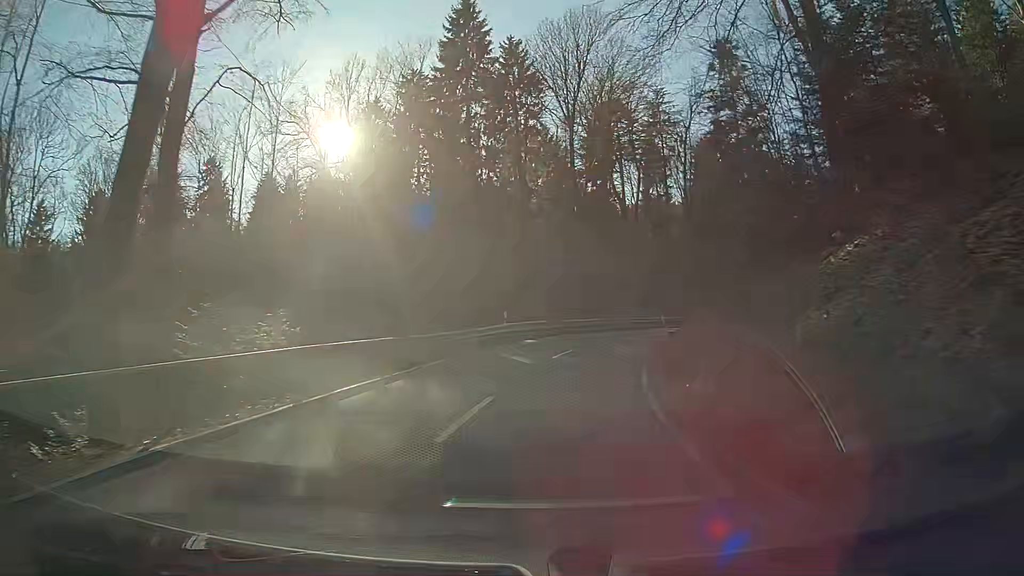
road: secondary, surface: asphalt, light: Day
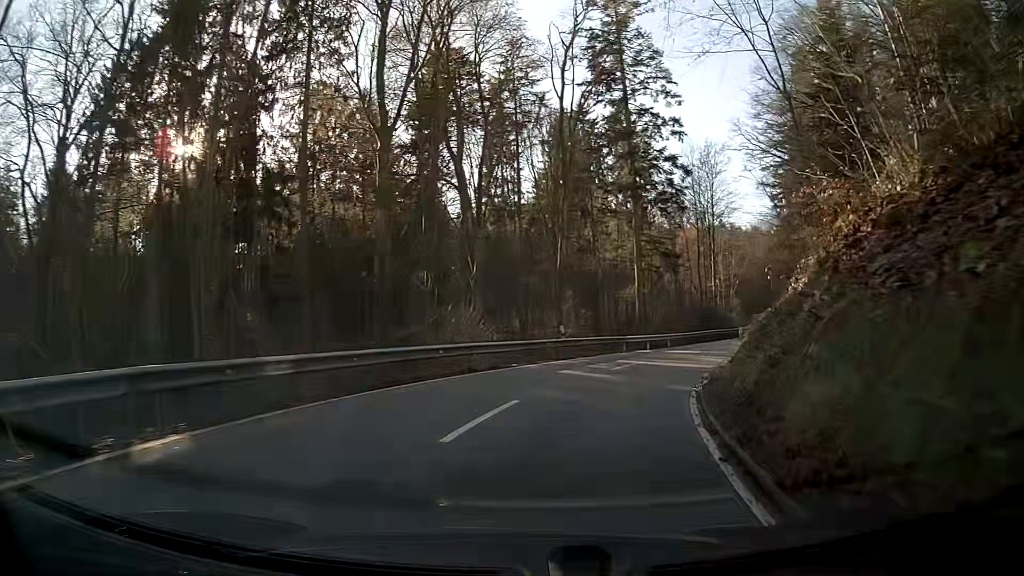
(+2.6, +23.6) m; +15°
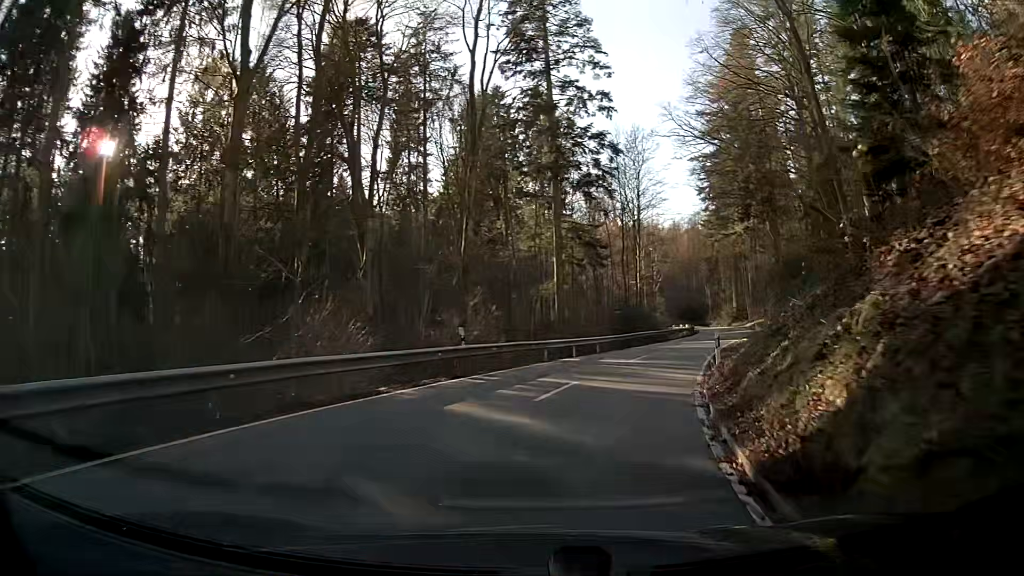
(+0.5, +7.5) m; +7°
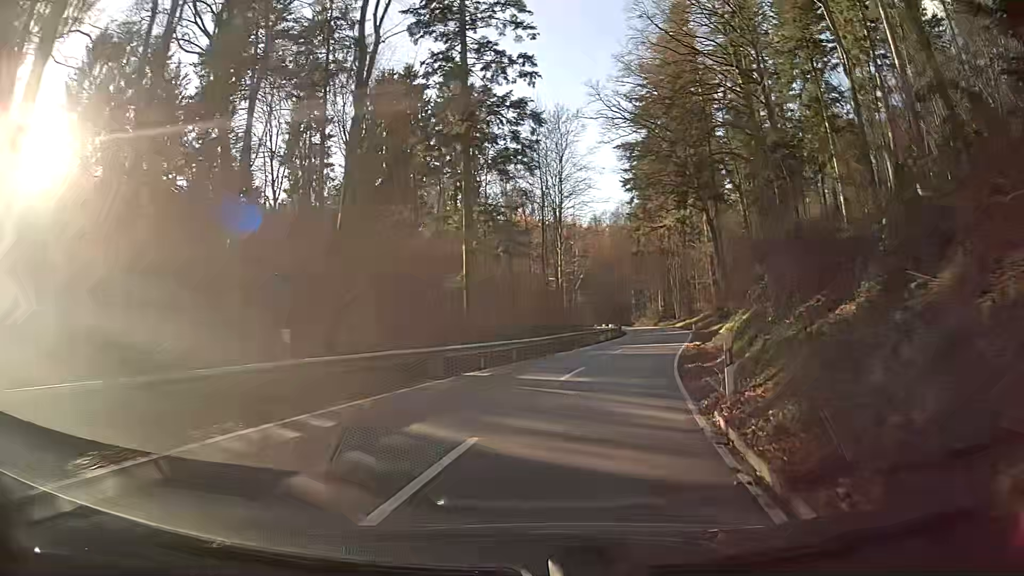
(+0.5, +7.6) m; +7°
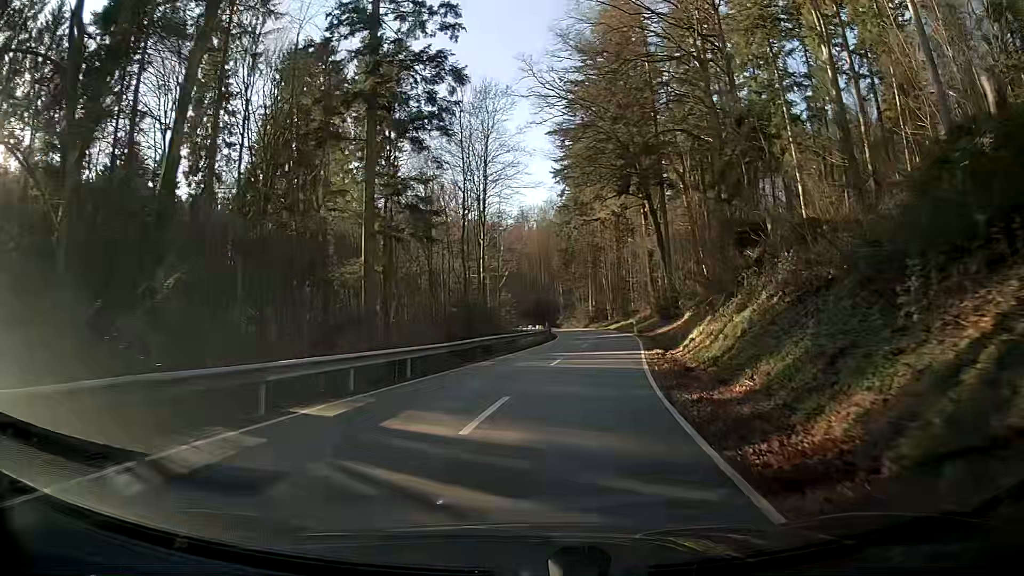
(+0.4, +8.0) m; +5°
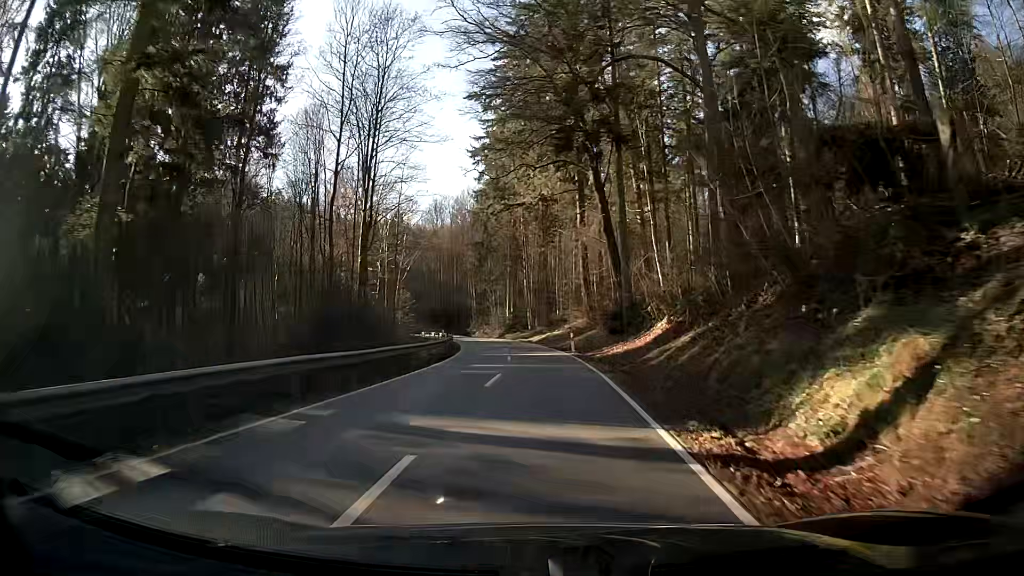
(+1.1, +17.2) m; +6°
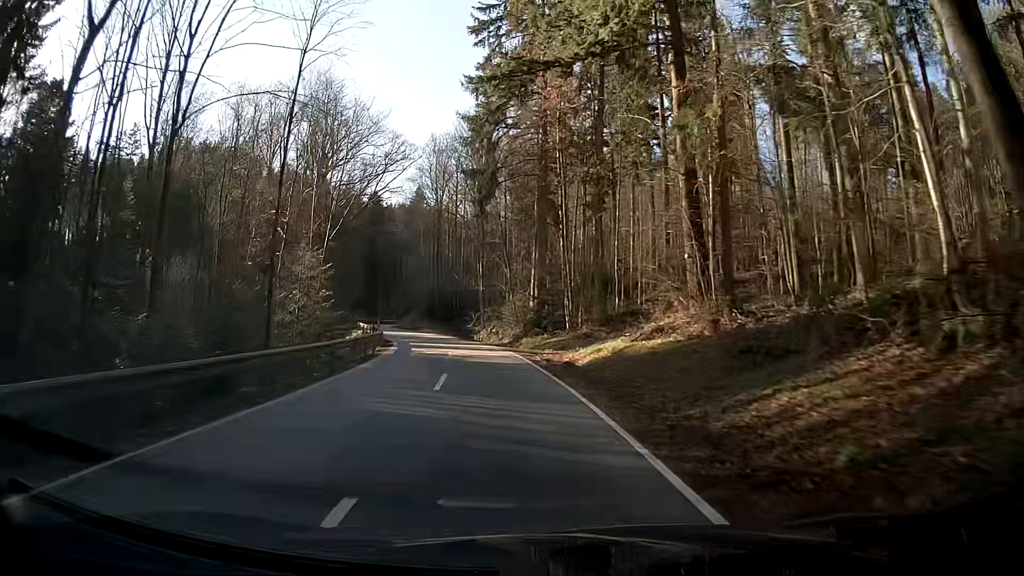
(-0.7, +38.4) m; -4°
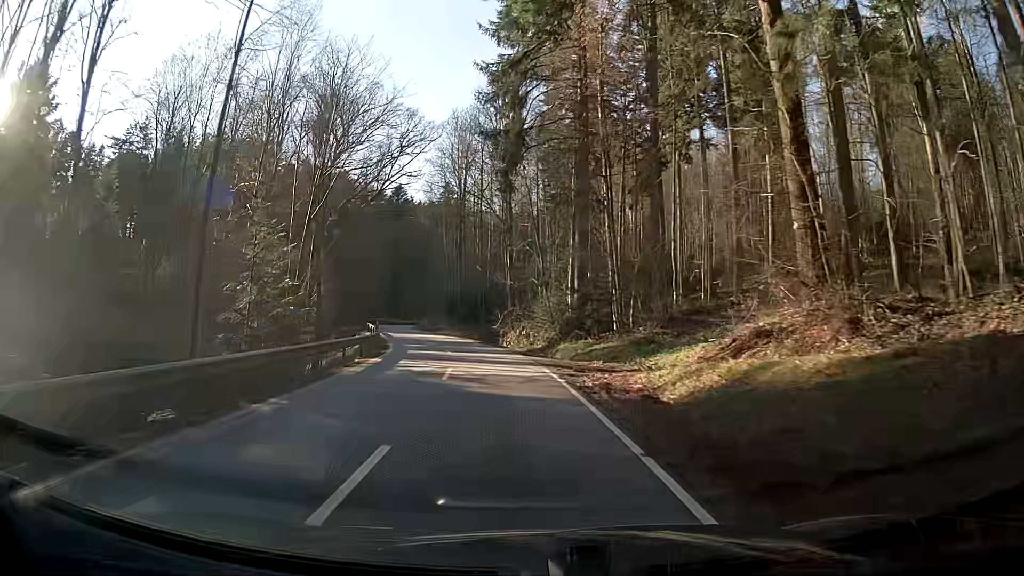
(-0.3, +10.0) m; -4°
(0, +10) (-1, +20) (-3, +30) (-4, +40) (-7, +49) (-10, +59) (-13, +68) (-15, +78) (-17, +88) (-16, +98) m
